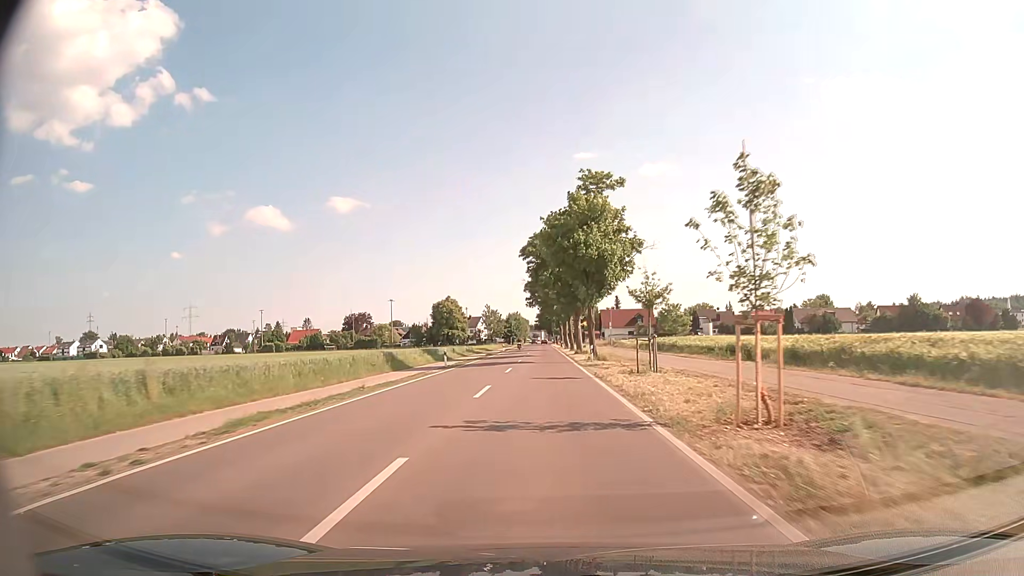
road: tertiary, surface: asphalt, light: Day
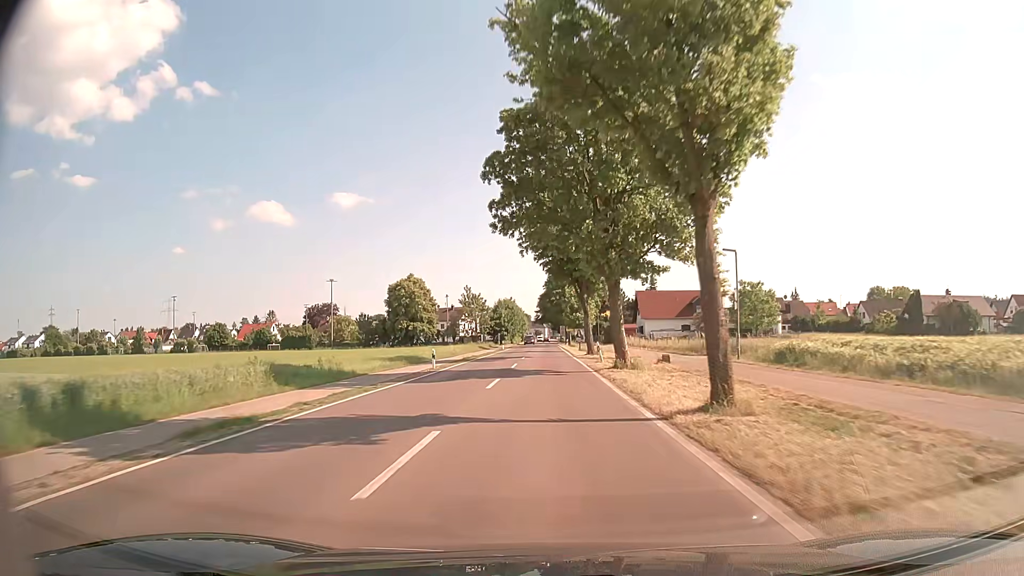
(-0.3, +57.9) m; 0°
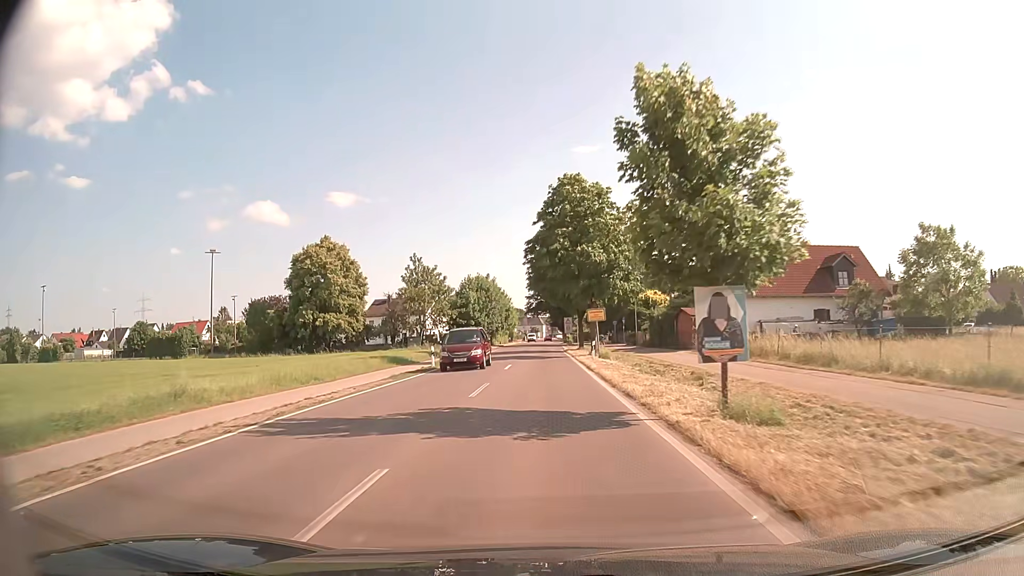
(+0.1, +50.1) m; 0°
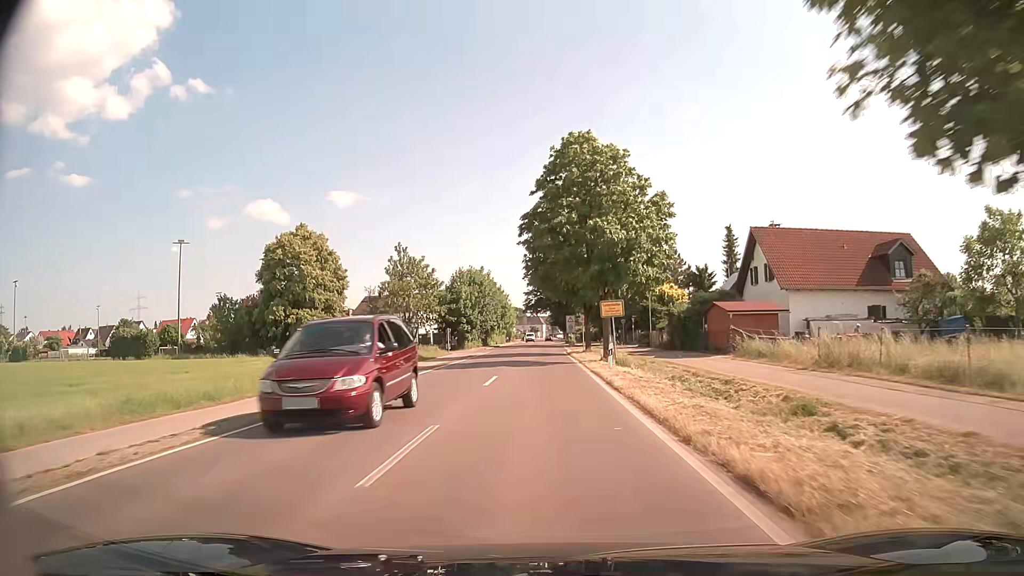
(0.0, +8.7) m; 0°
